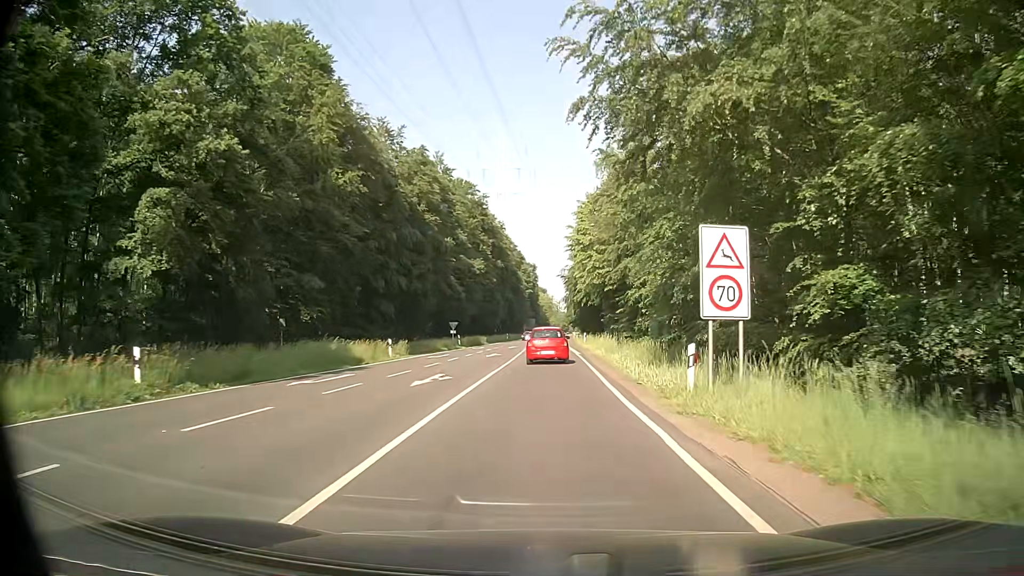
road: secondary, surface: asphalt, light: Day
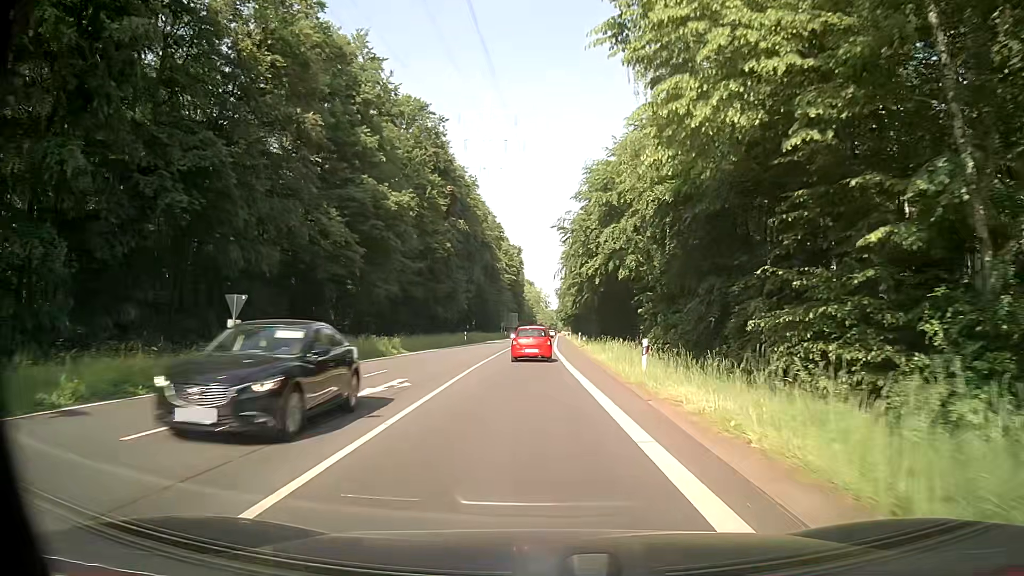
(+1.2, +43.9) m; +2°
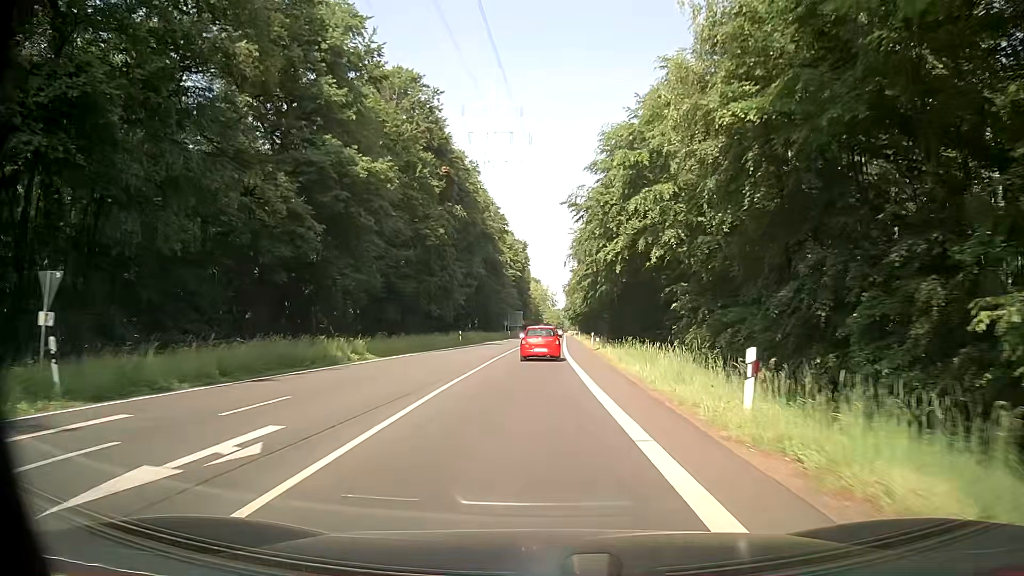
(-0.1, +9.4) m; 0°
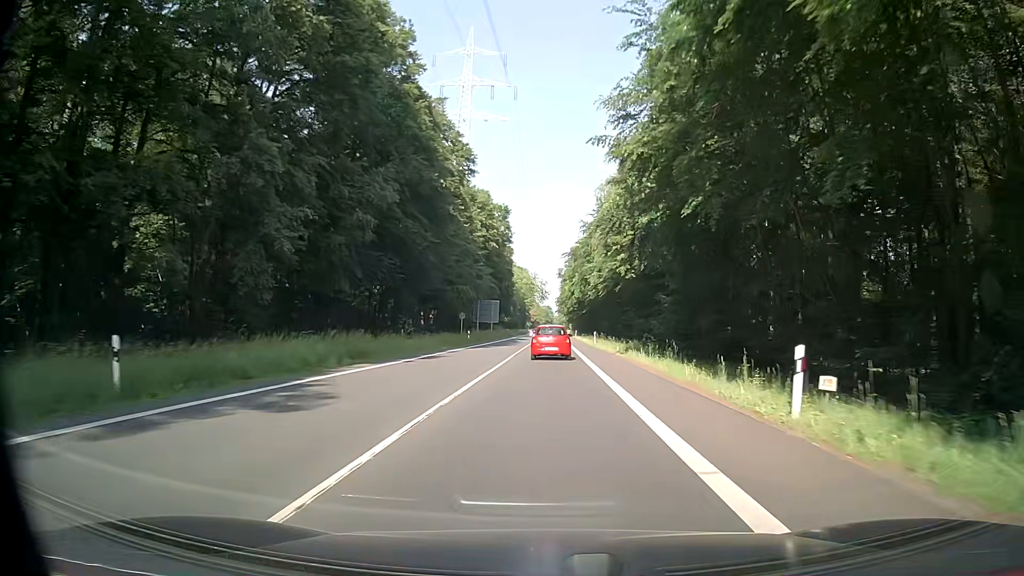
(-0.8, +49.4) m; 0°
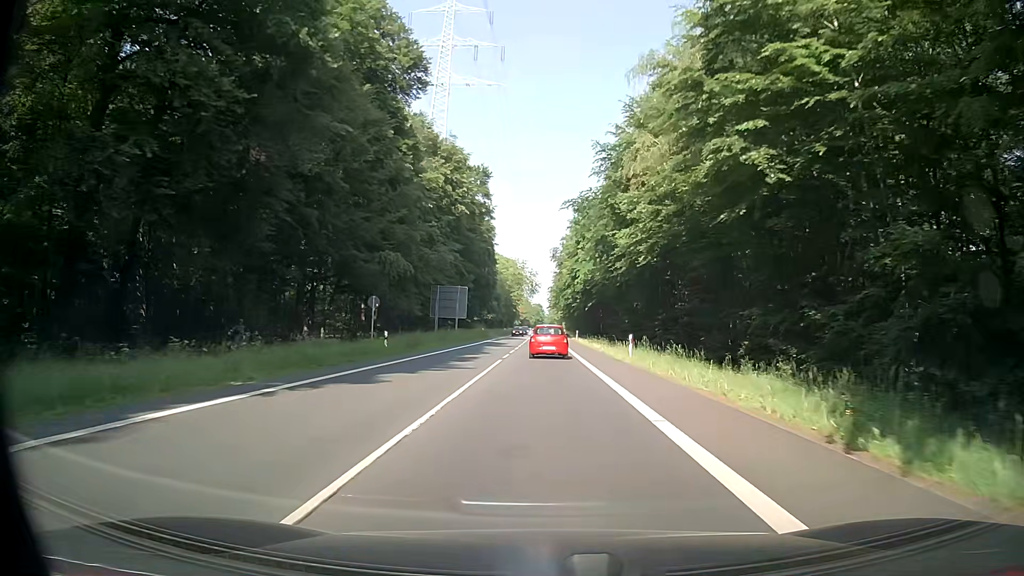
(+0.3, +30.3) m; +1°
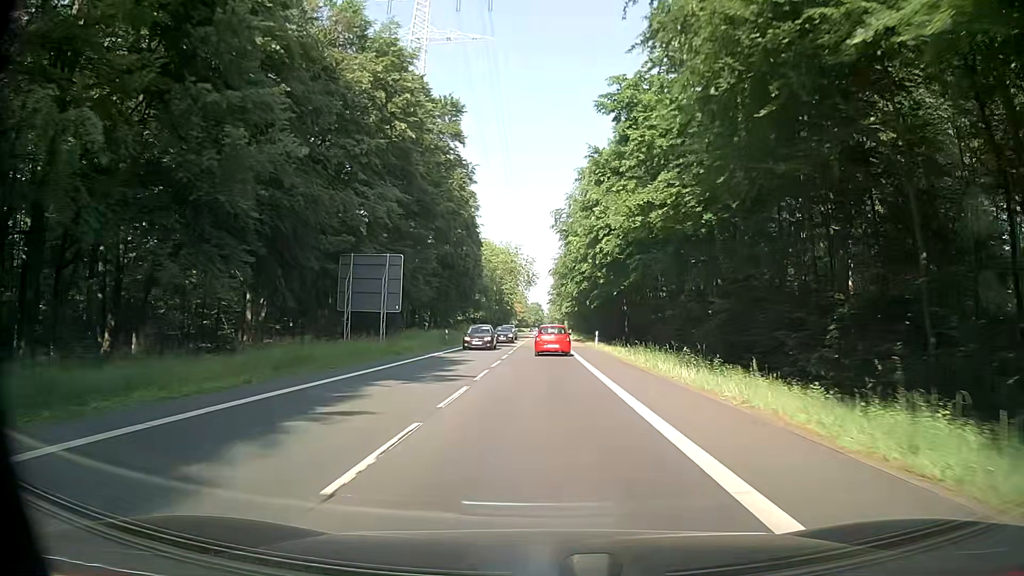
(-0.1, +30.3) m; 0°
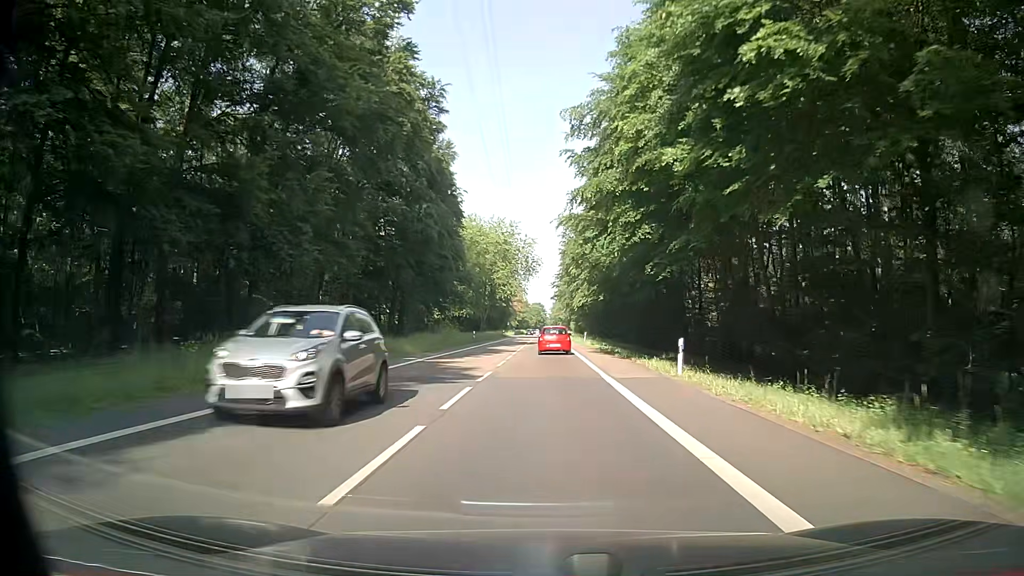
(-0.2, +30.3) m; -1°
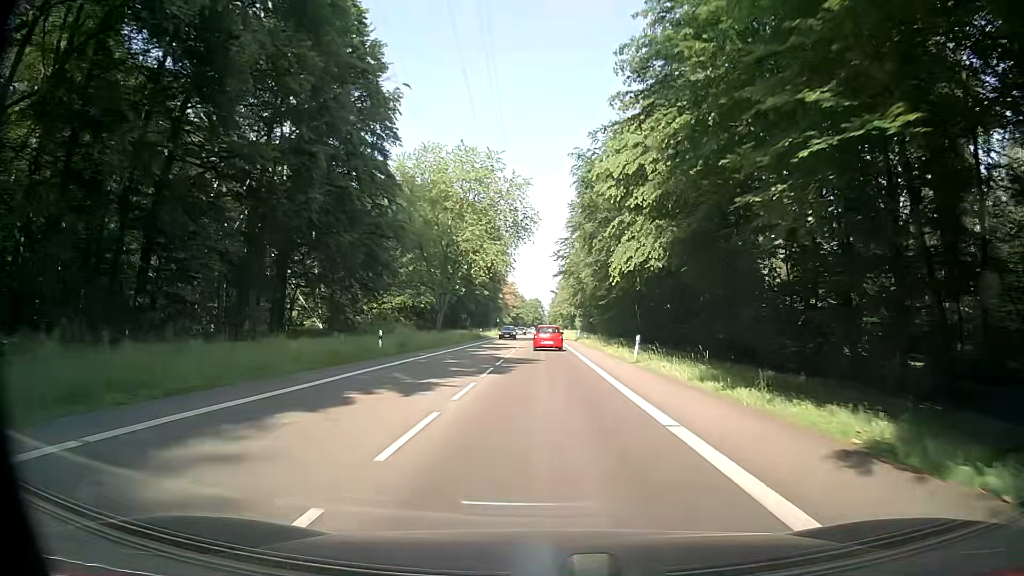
(+0.6, +40.4) m; +2°
(0, +10) (0, +20) (0, +30) (0, +40) (-1, +50) (-1, +60) (-1, +70) (-1, +80) (-1, +90) (-1, +100) m
